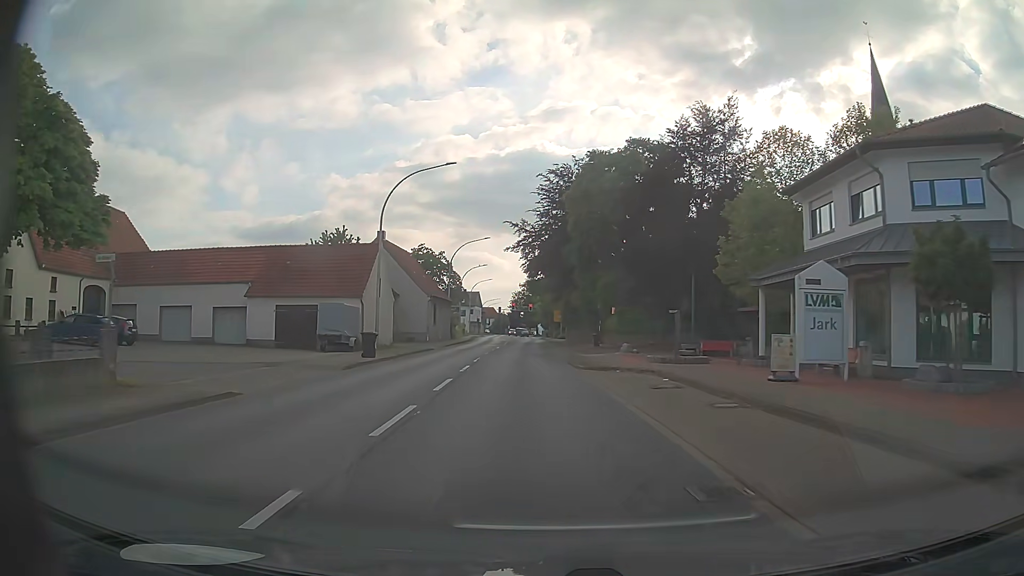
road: primary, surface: asphalt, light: Day
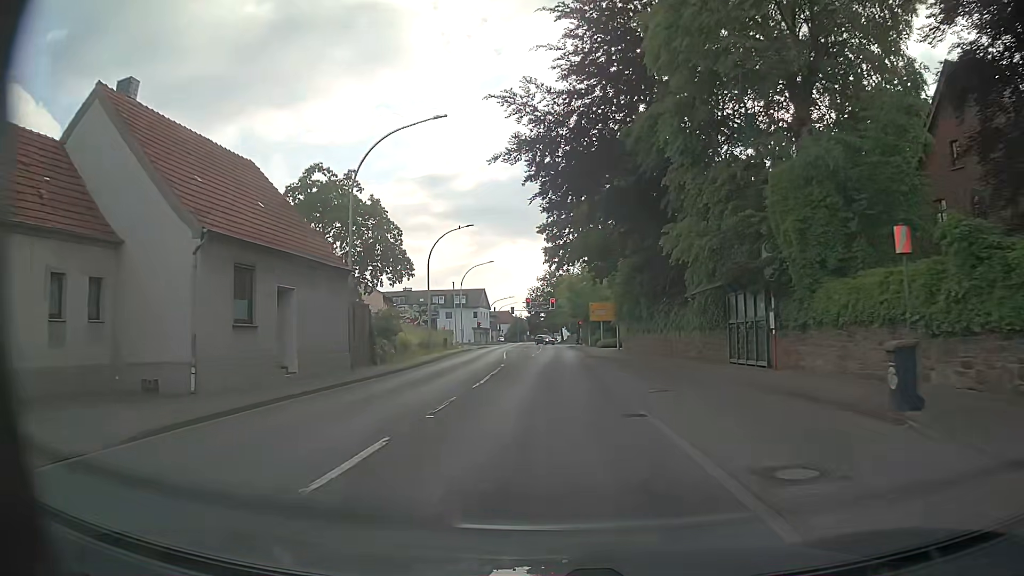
(-1.2, +39.5) m; -2°
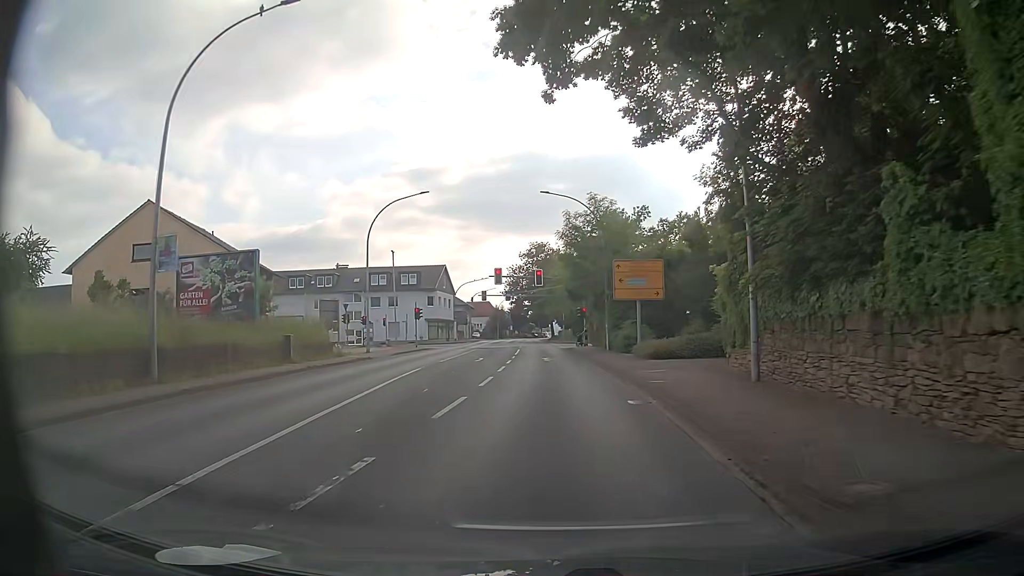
(+0.5, +36.3) m; +1°
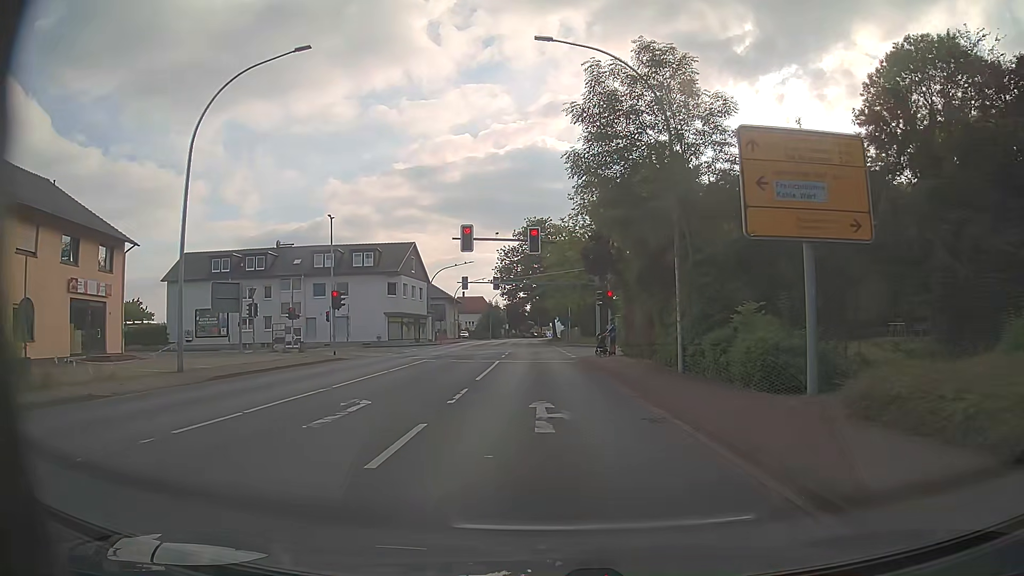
(0.0, +22.1) m; 0°
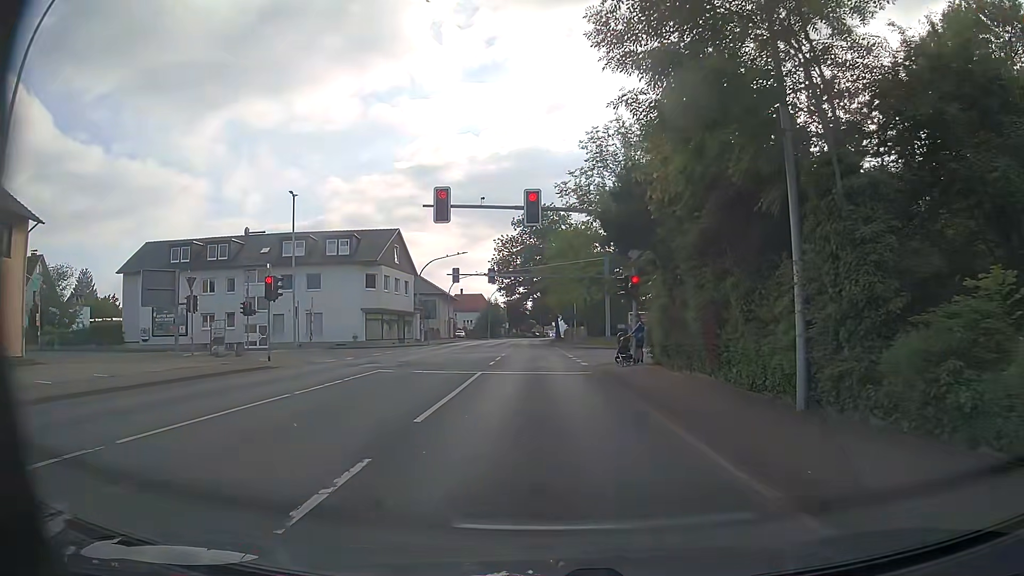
(0.0, +8.8) m; 0°
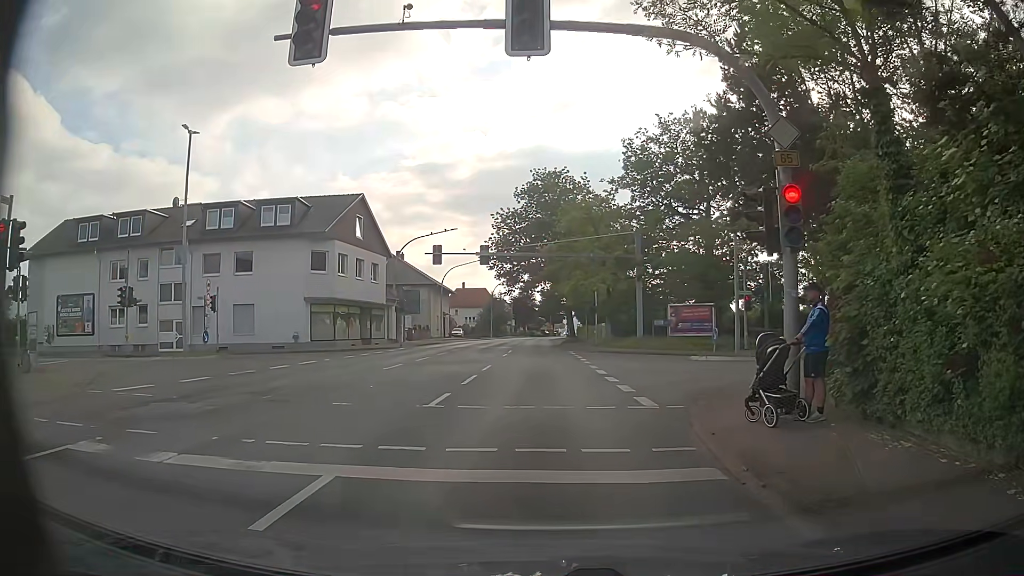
(-0.2, +15.1) m; -1°
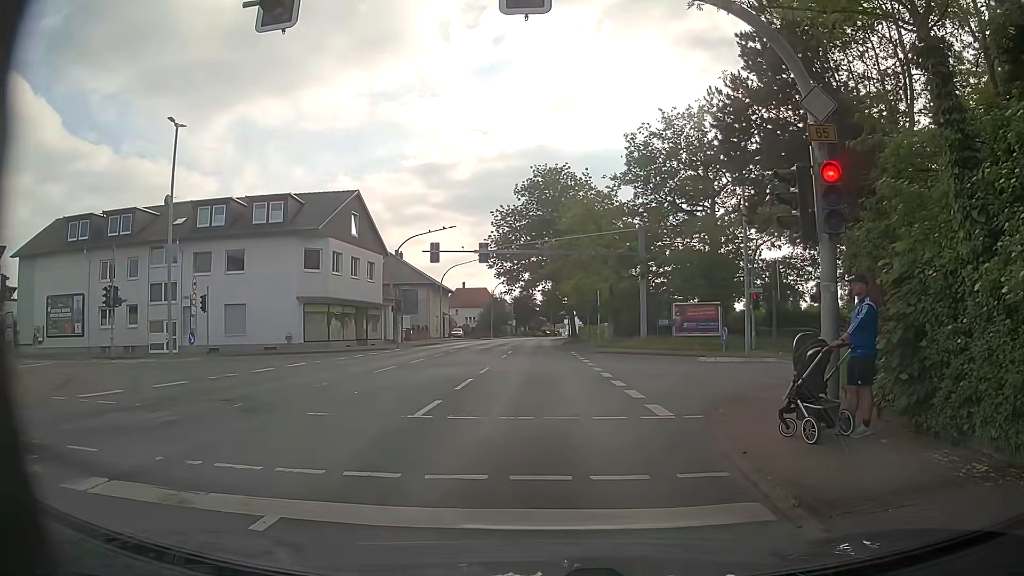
(0.0, +1.3) m; +1°
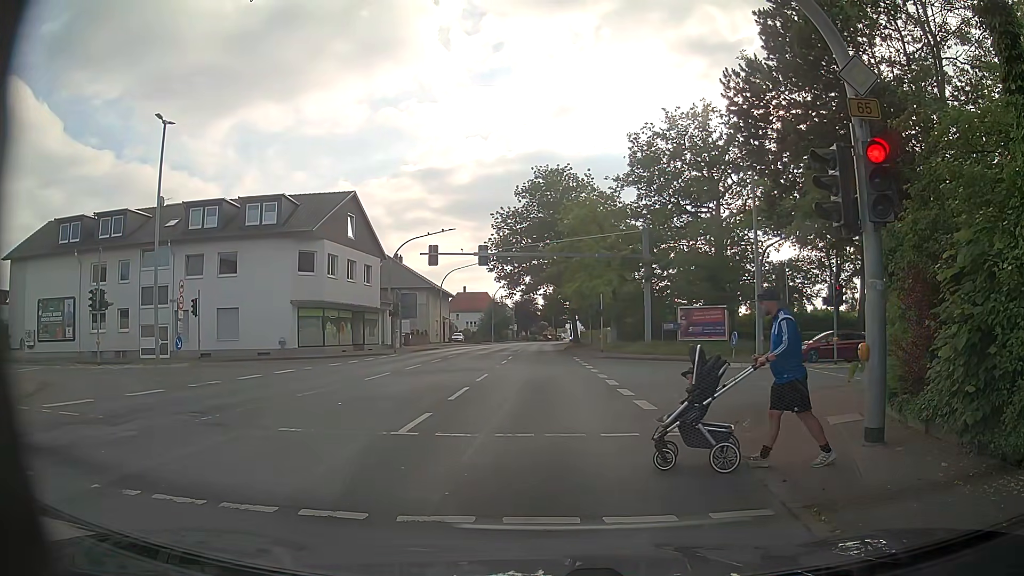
(0.0, +1.2) m; +2°
(0, +10) (-1, +20) (-2, +30) (-2, +40) (-3, +50) (-3, +60) (-4, +70) (-4, +80) (-5, +90) (-5, +100) m
